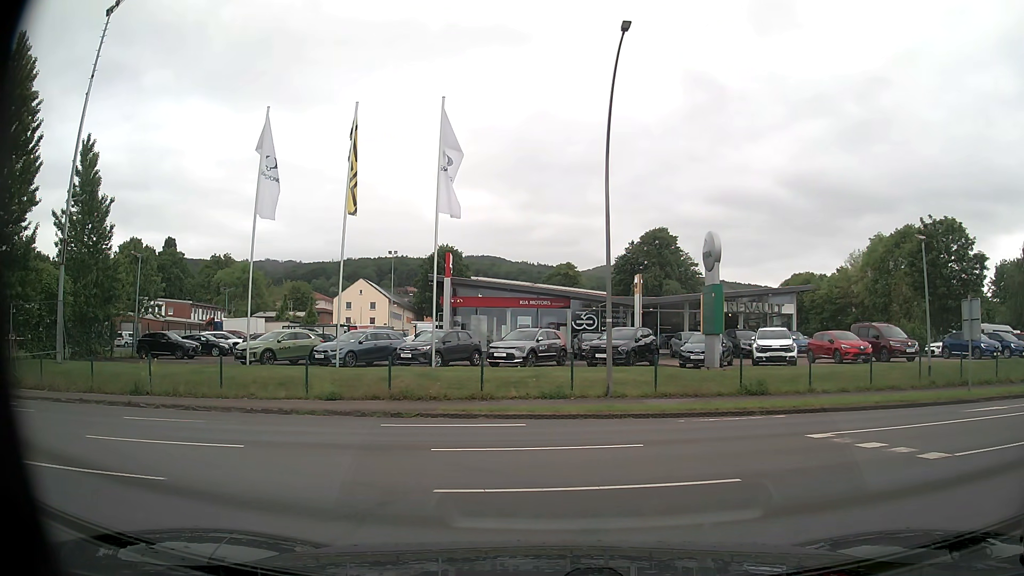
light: Day
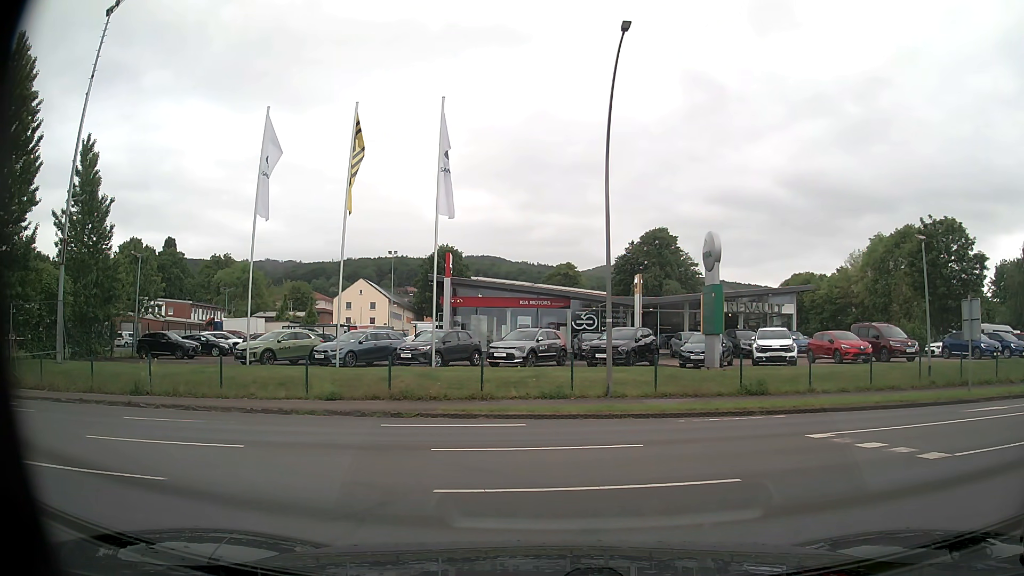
(0.0, 0.0) m; 0°
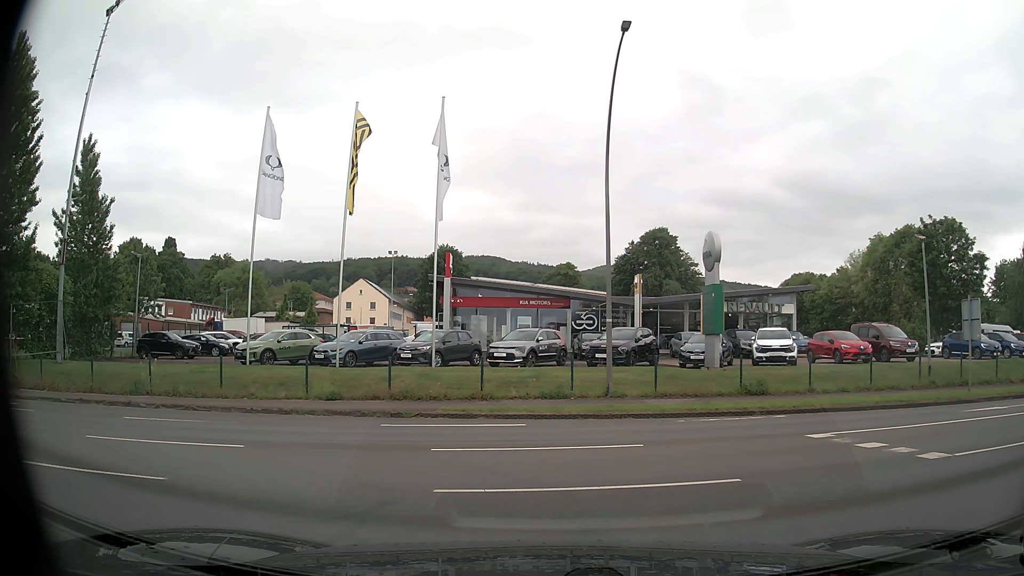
(0.0, 0.0) m; 0°
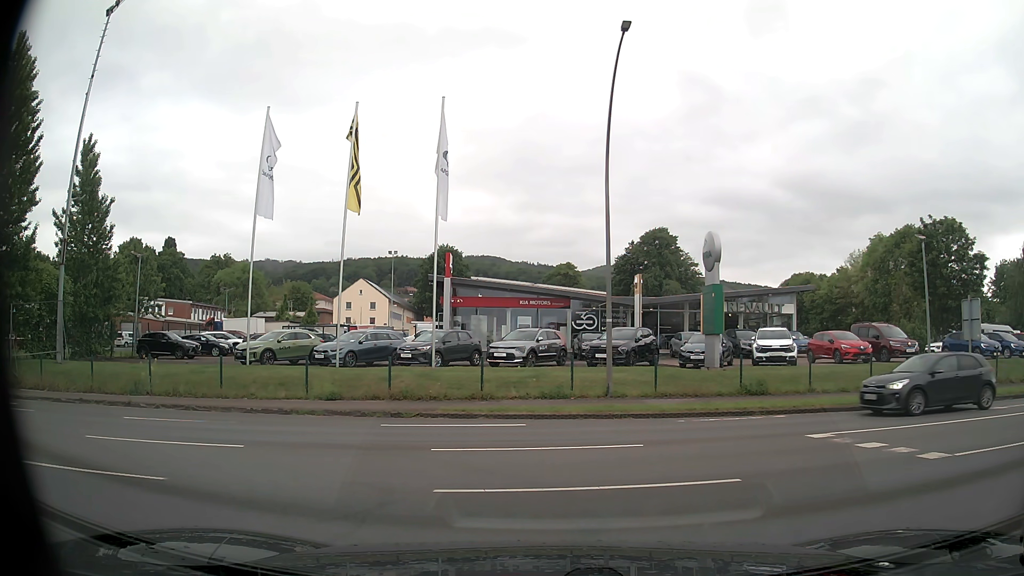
(0.0, 0.0) m; 0°
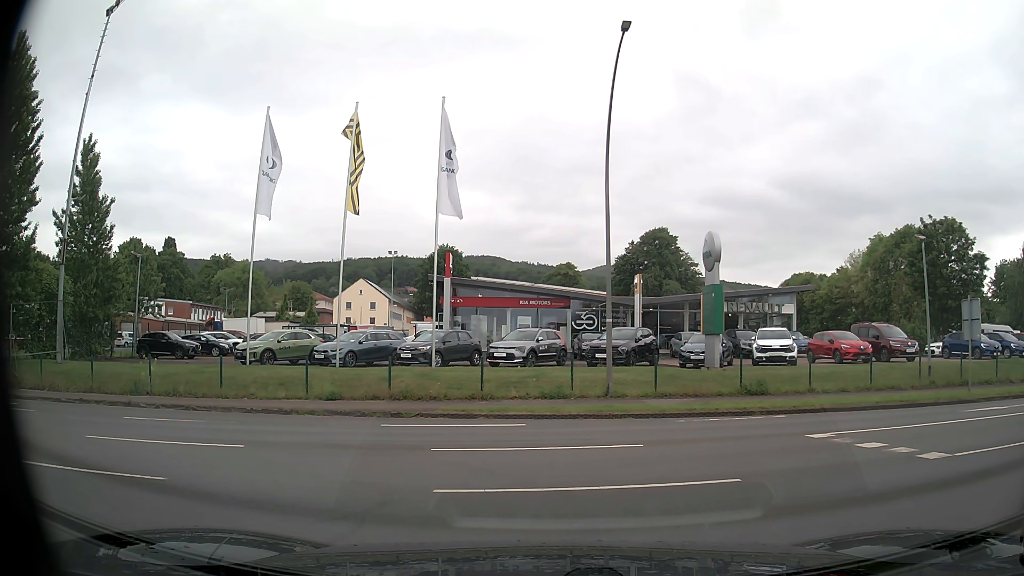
(0.0, 0.0) m; 0°
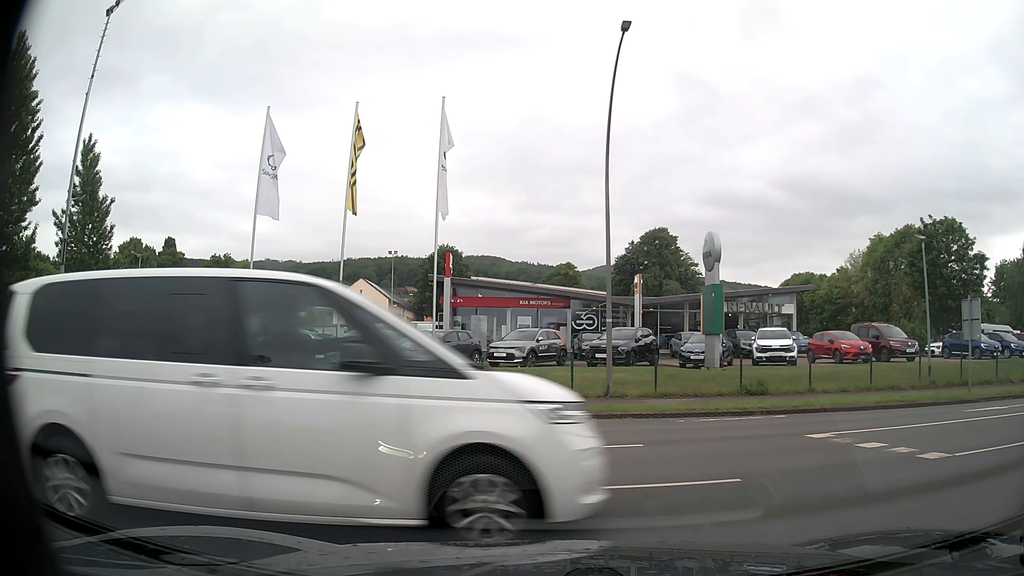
(0.0, 0.0) m; 0°
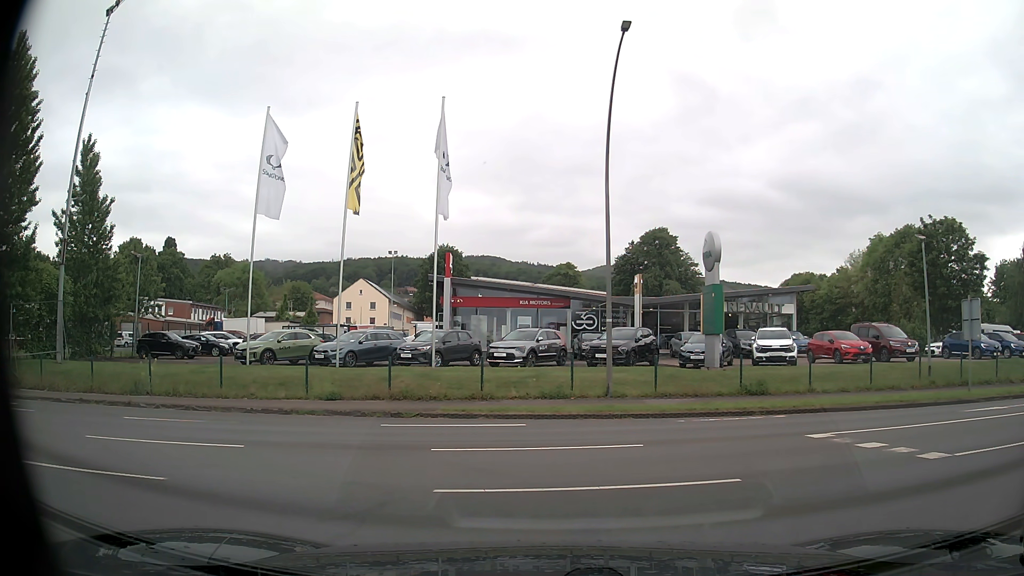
(0.0, 0.0) m; 0°
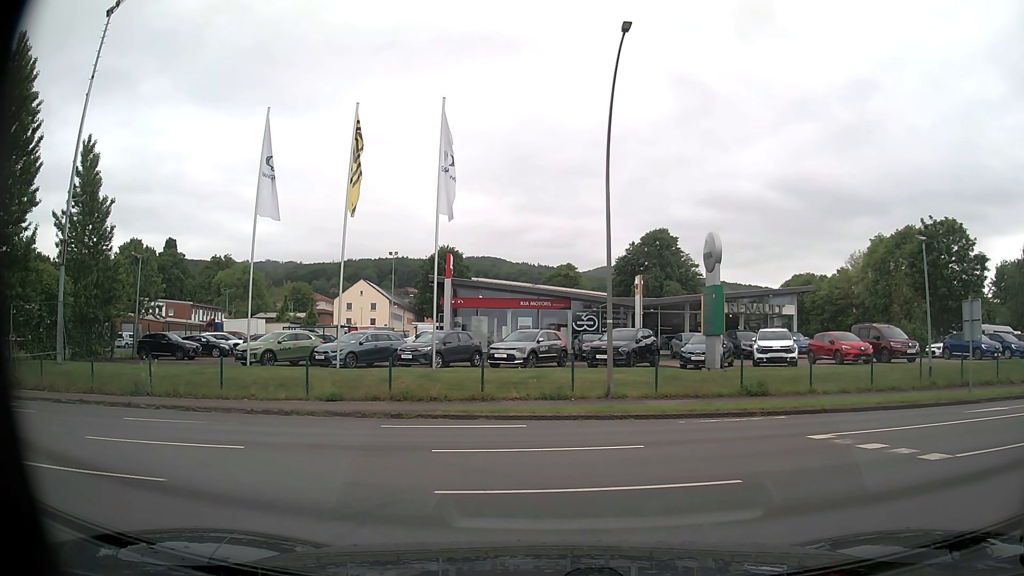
(0.0, 0.0) m; 0°
(-4, +9) (-13, +12) (-23, +12) (-33, +12) (-43, +11) (-53, +11) (-63, +10) (-72, +13) (-76, +21) (-78, +31) m
